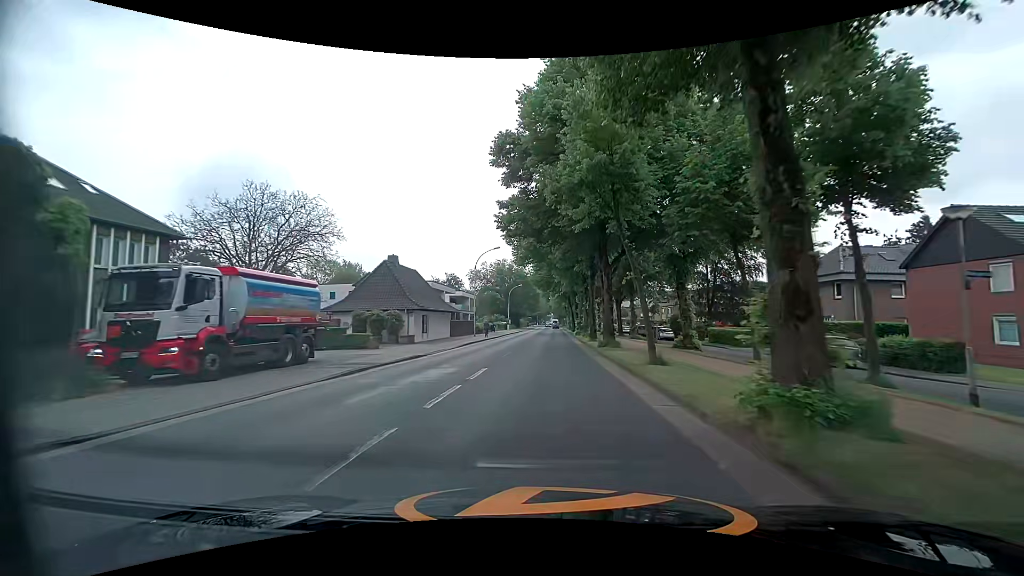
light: Day
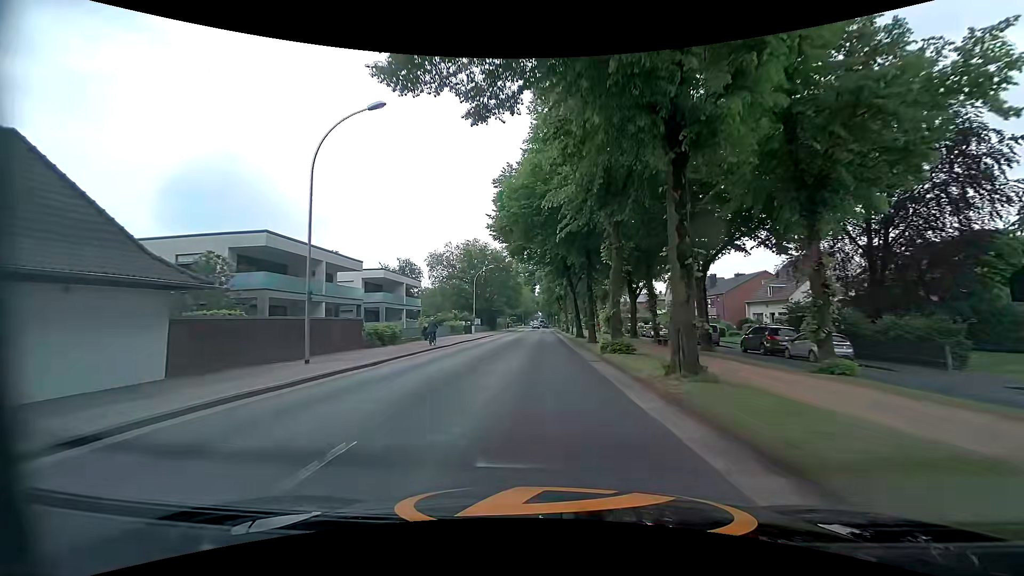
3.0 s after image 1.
(+0.9, +36.8) m; +2°
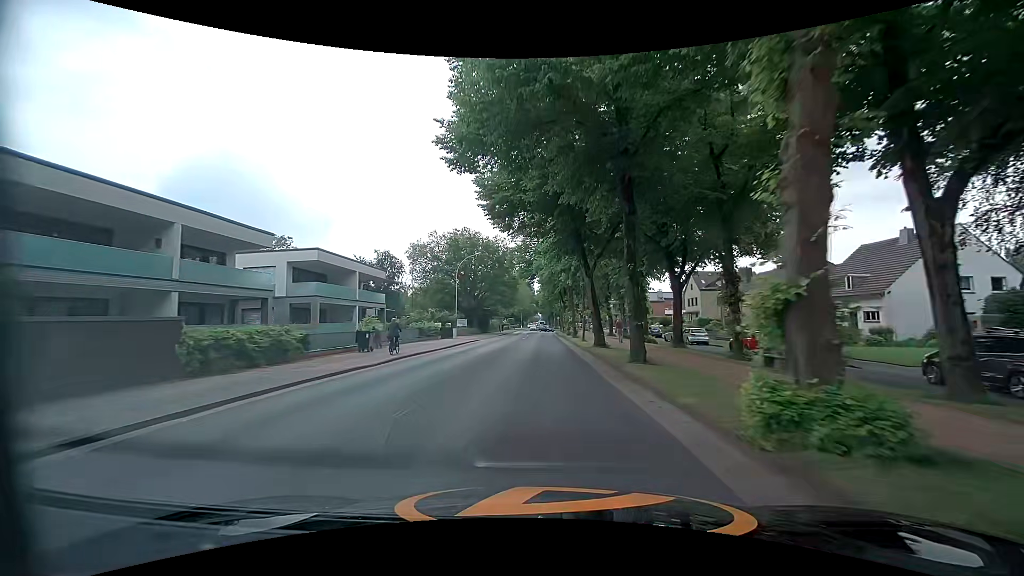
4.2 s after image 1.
(-0.2, +15.0) m; -1°
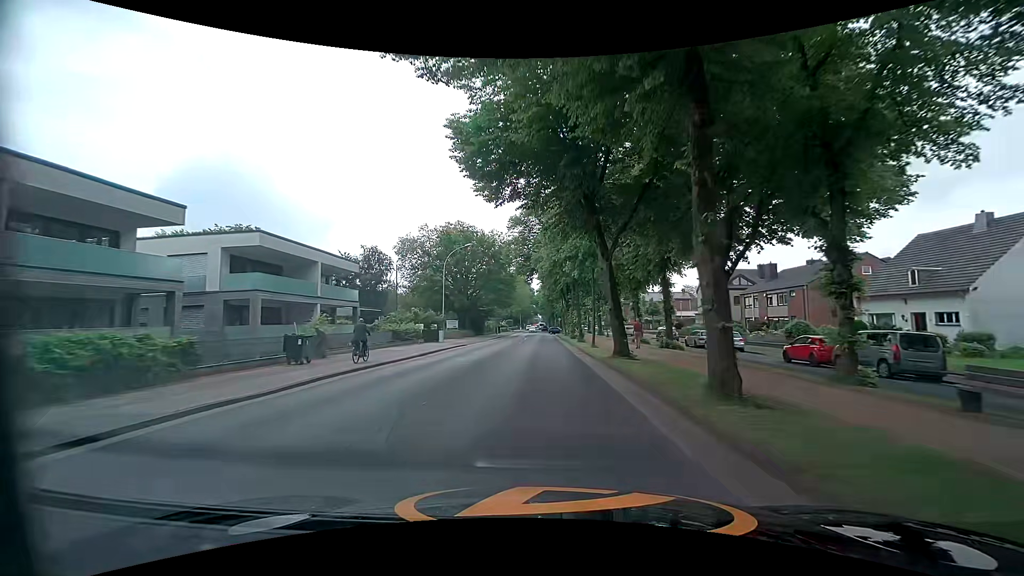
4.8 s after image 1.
(+0.1, +7.5) m; 0°
